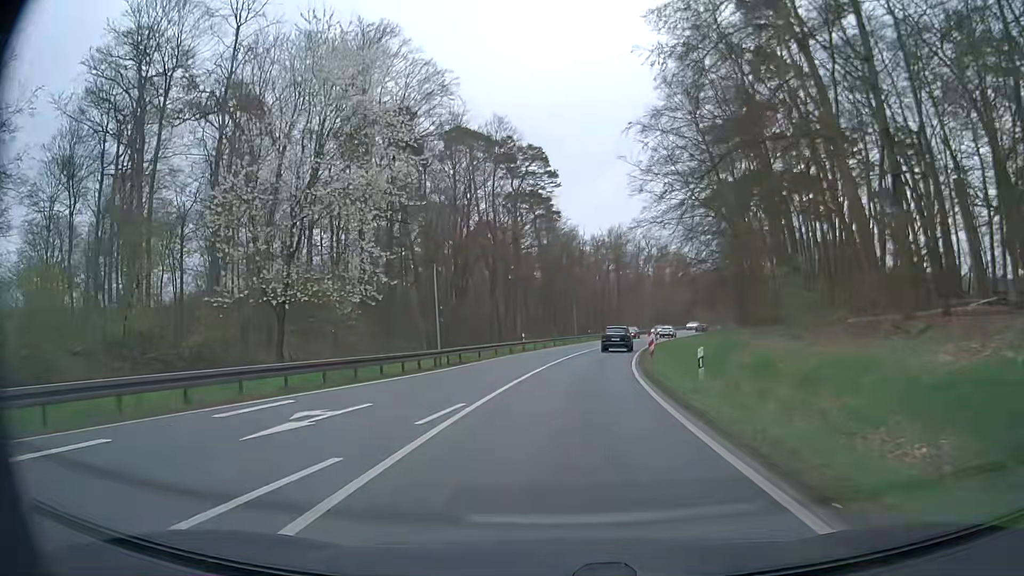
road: primary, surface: asphalt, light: Day
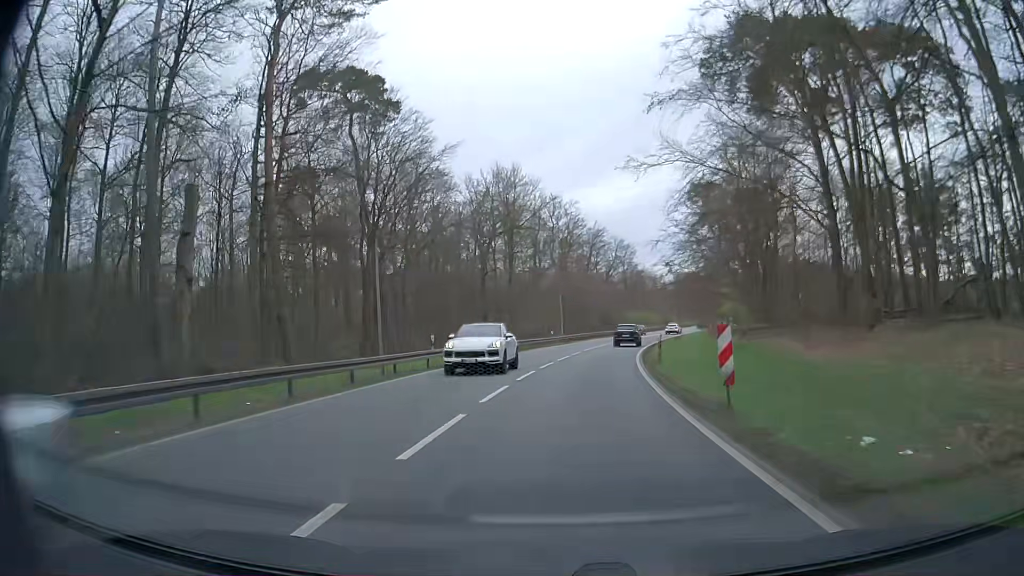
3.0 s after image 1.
(+3.8, +49.0) m; +9°
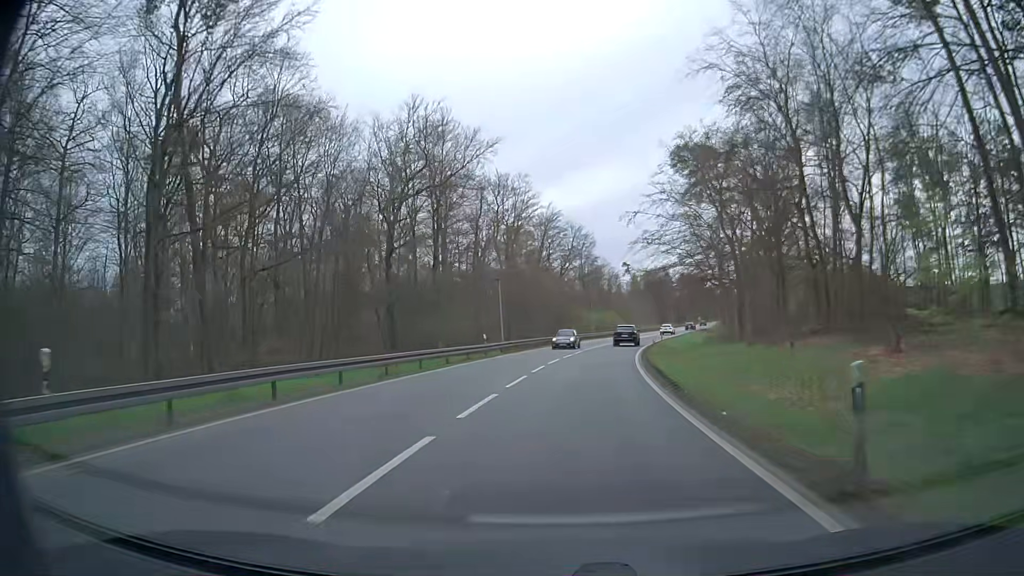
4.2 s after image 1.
(+0.9, +20.5) m; +4°
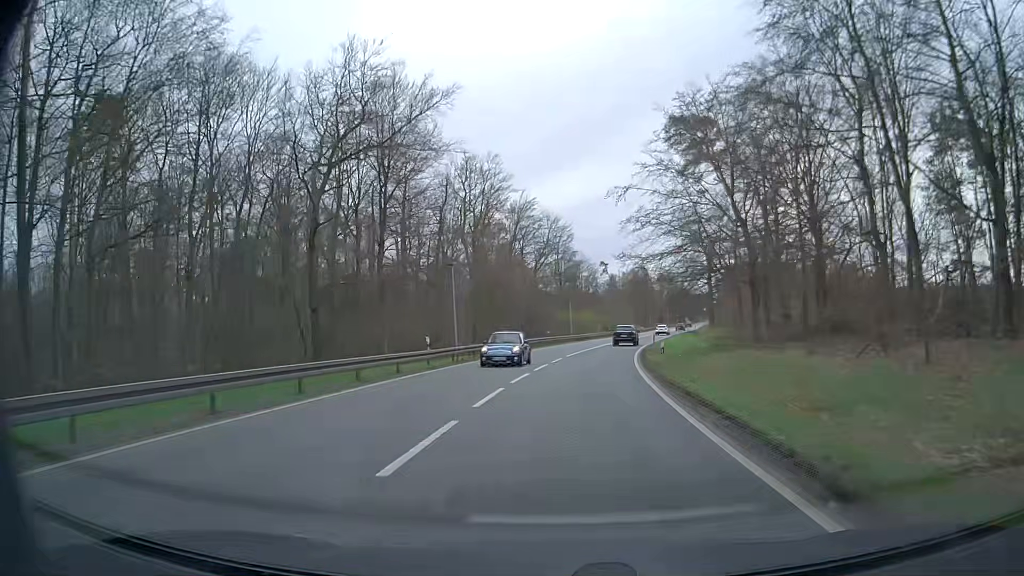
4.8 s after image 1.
(+0.2, +10.4) m; +2°
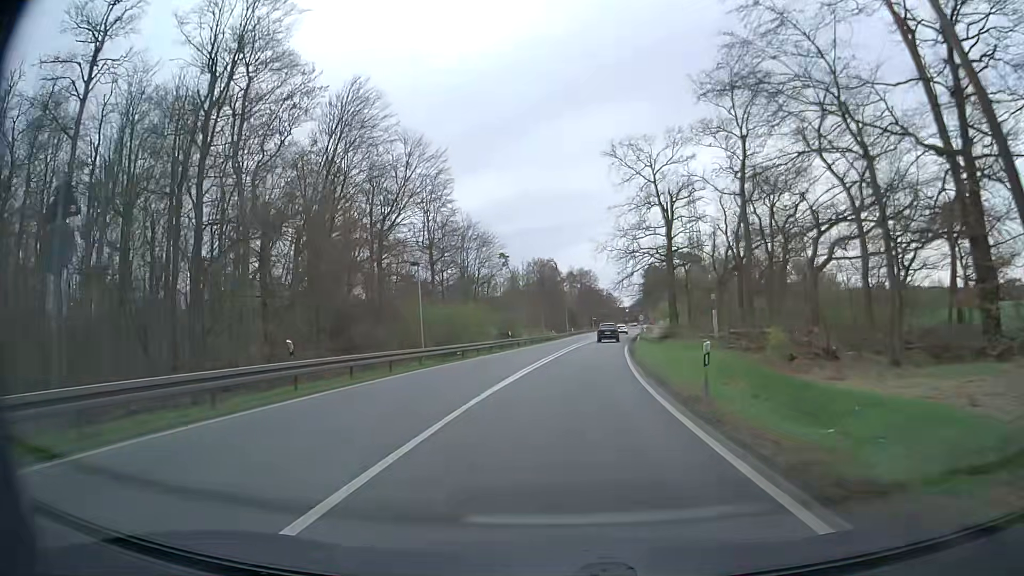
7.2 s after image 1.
(+3.3, +42.9) m; +9°
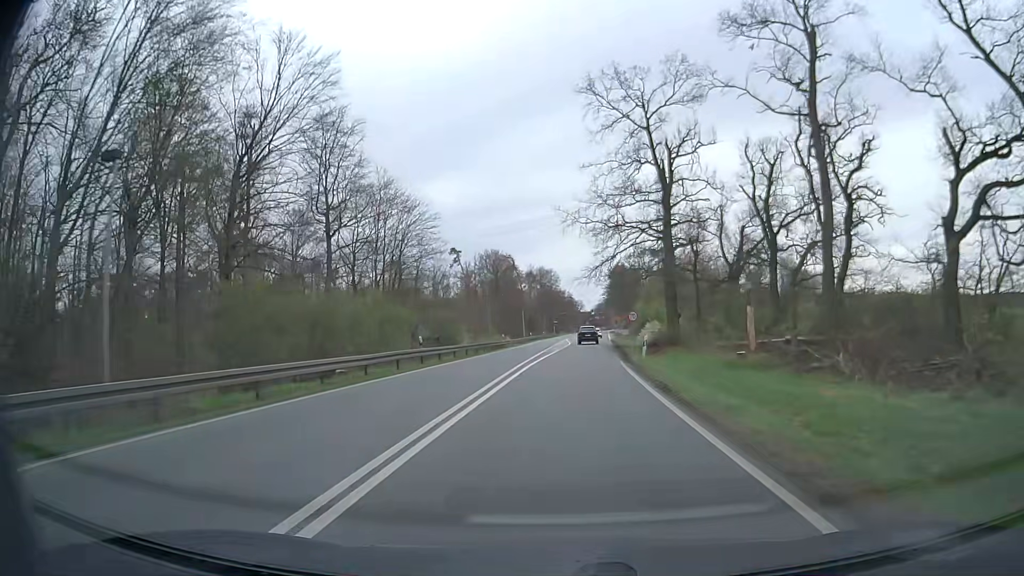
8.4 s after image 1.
(+0.5, +21.4) m; +3°
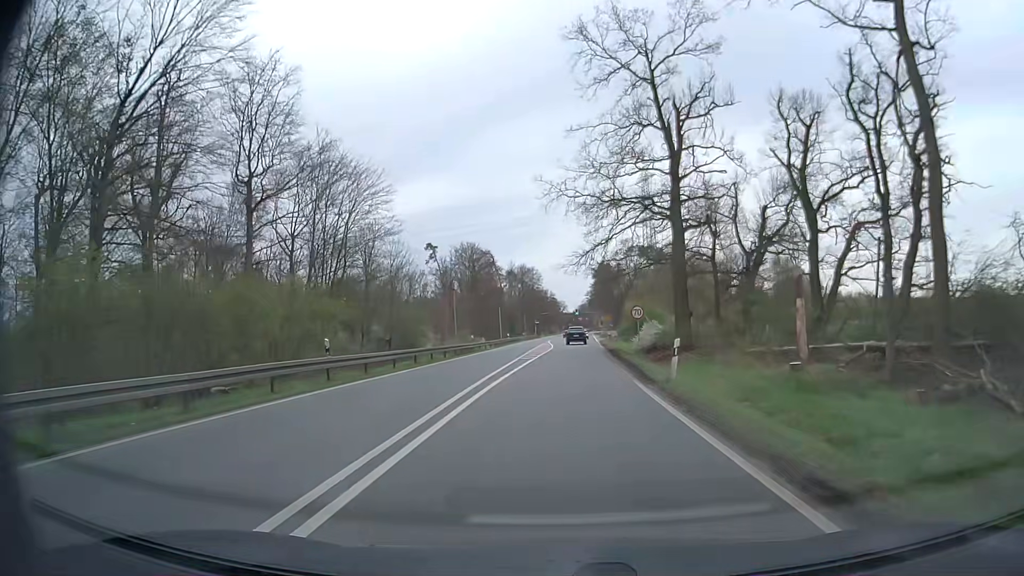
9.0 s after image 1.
(+0.1, +10.6) m; +2°
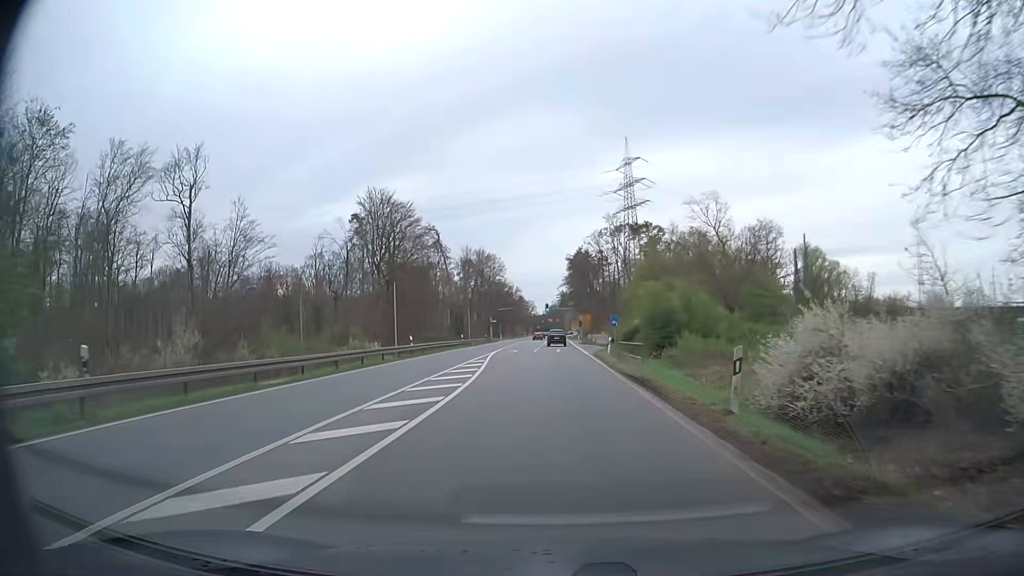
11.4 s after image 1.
(+1.1, +41.5) m; +3°
(0, +10) (0, +20) (0, +30) (0, +40) (0, +50) (0, +60) (0, +70) (0, +80) (0, +90) (0, +100) m
